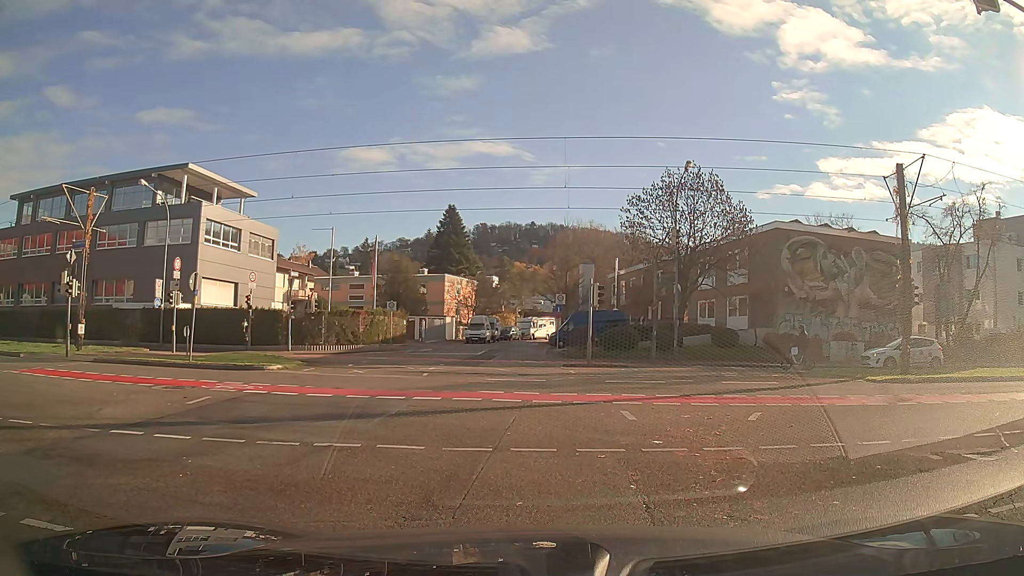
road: secondary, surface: asphalt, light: Day
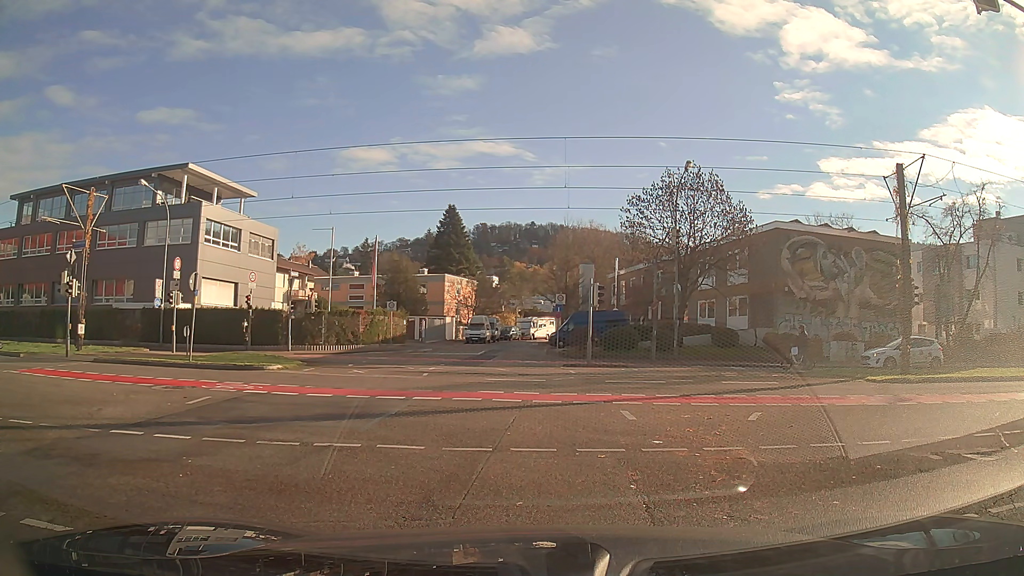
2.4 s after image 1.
(0.0, 0.0) m; 0°
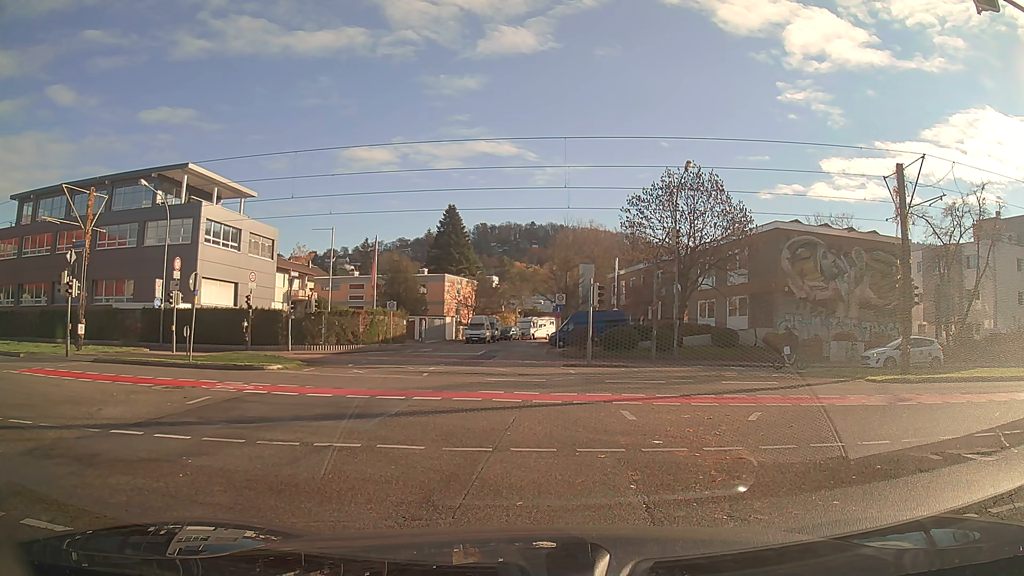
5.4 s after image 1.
(0.0, 0.0) m; 0°
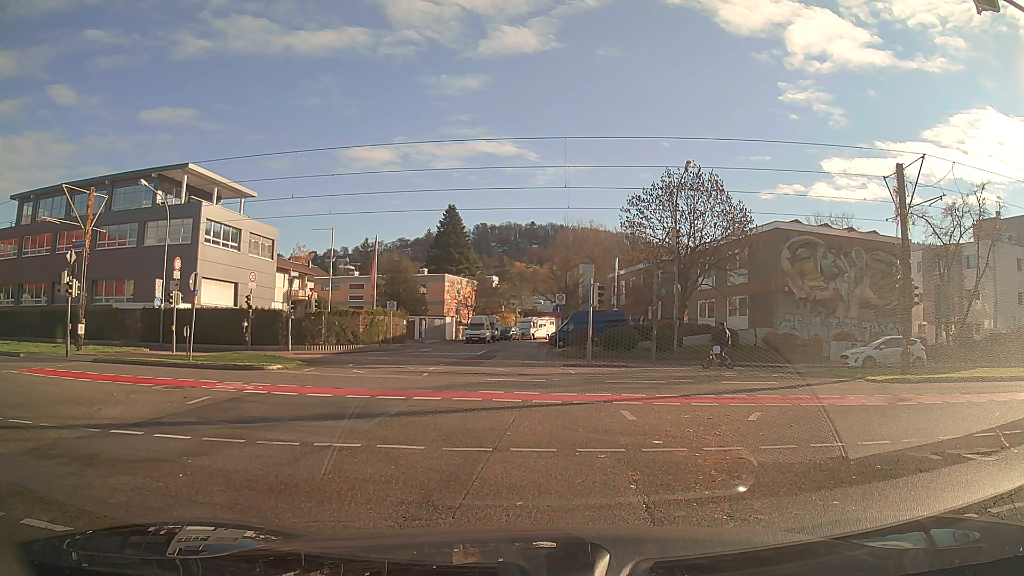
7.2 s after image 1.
(0.0, 0.0) m; 0°
(0, +10) (-2, +20) (-8, +27) (-18, +30) (-28, +31) (-38, +33) (-48, +35) (-57, +38) (-67, +41) (-76, +44) m
